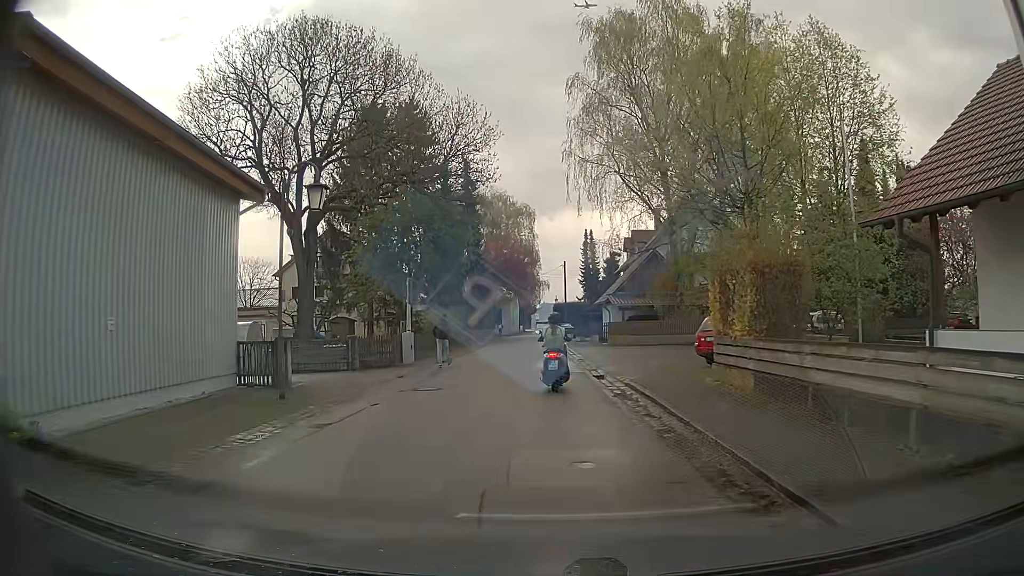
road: residential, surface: asphalt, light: Day
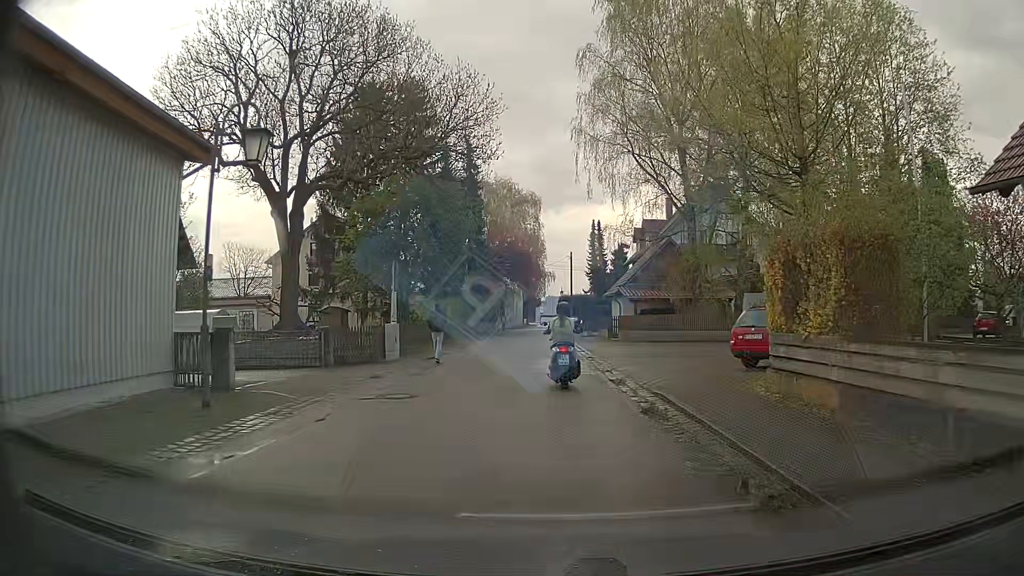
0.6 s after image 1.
(0.0, +3.4) m; +2°
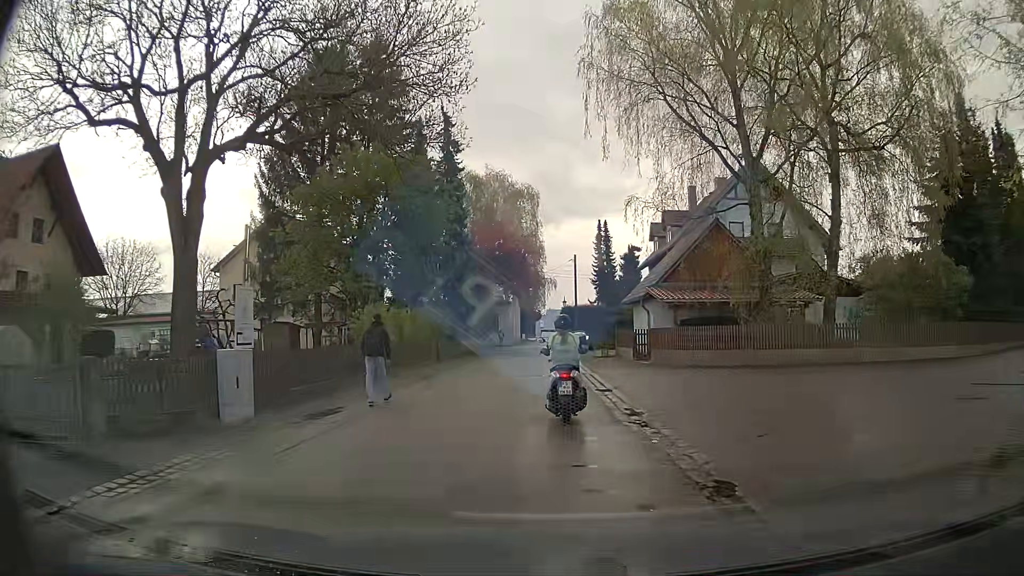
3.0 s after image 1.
(-0.1, +11.4) m; 0°
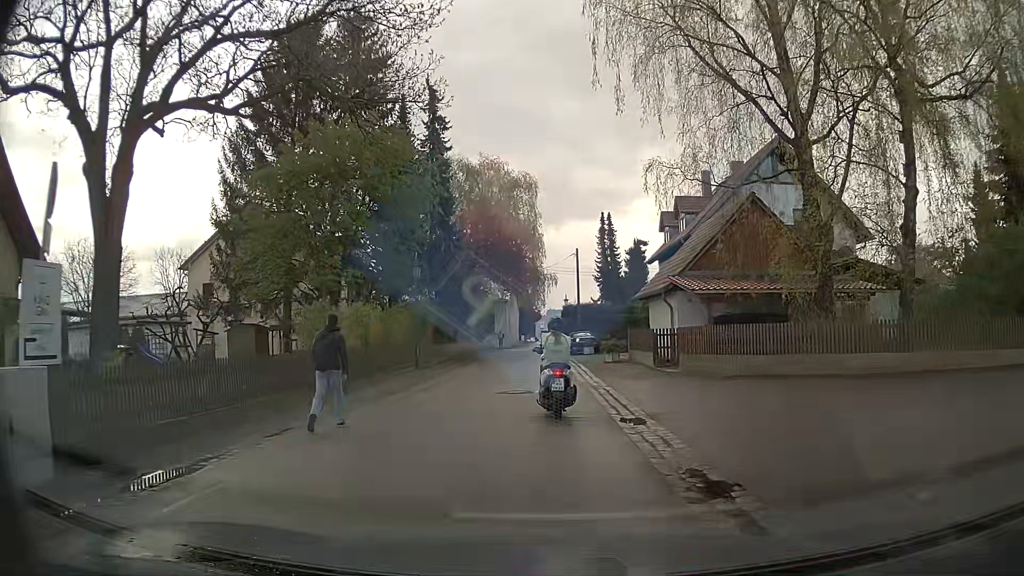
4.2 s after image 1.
(0.0, +5.5) m; -1°
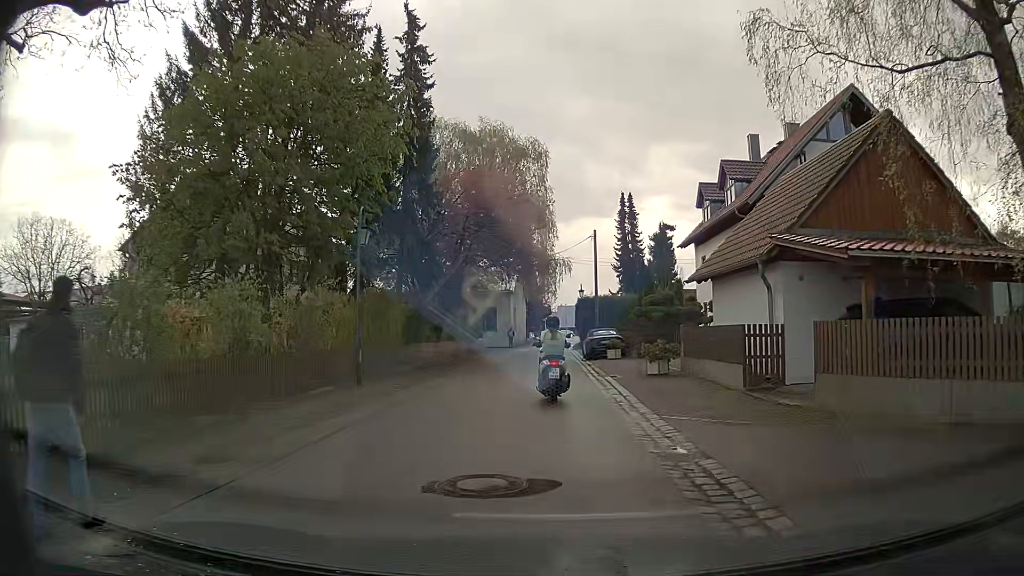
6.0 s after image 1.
(+0.1, +9.8) m; -1°
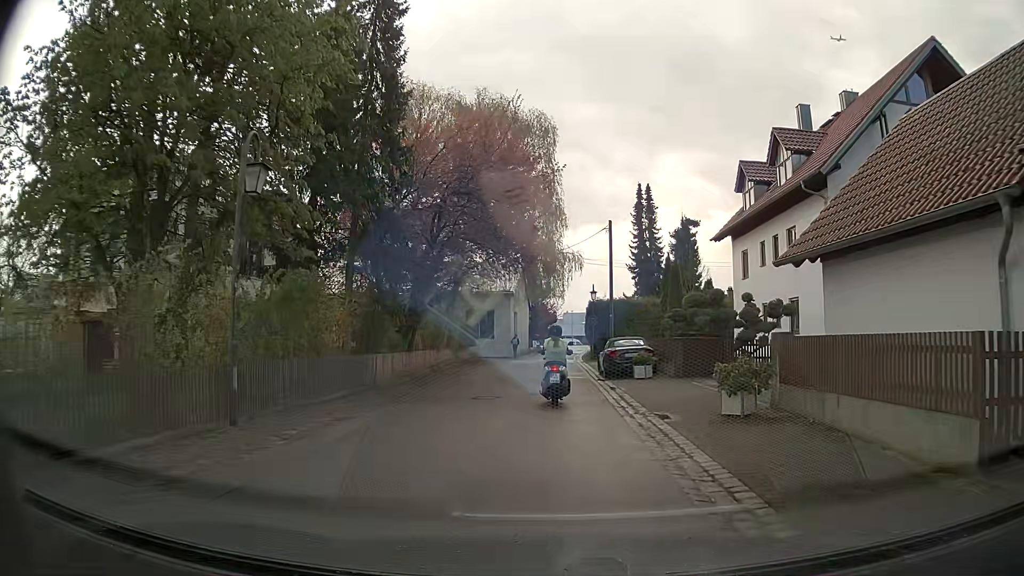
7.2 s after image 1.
(0.0, +7.9) m; 0°
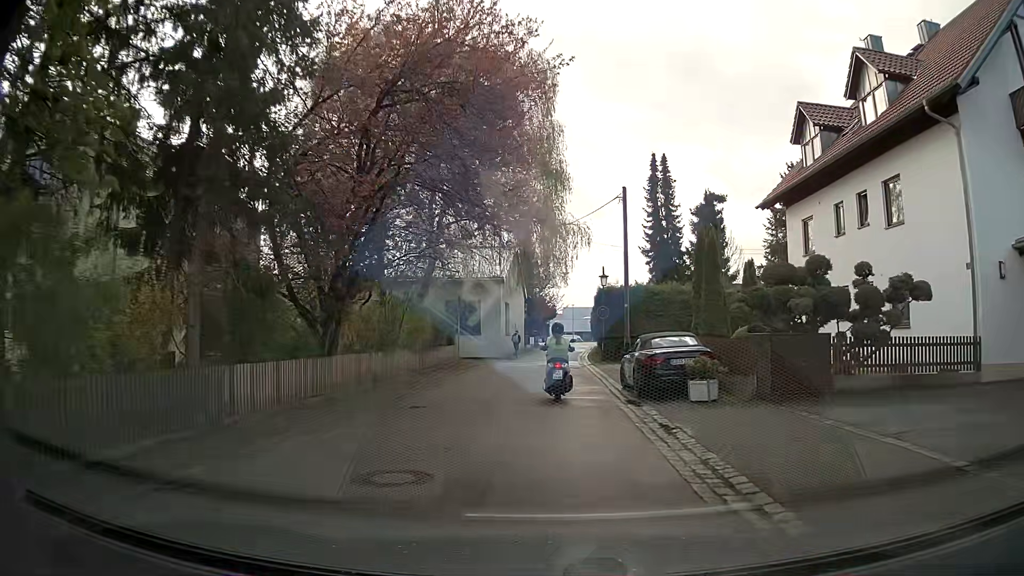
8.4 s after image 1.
(0.0, +9.0) m; +1°
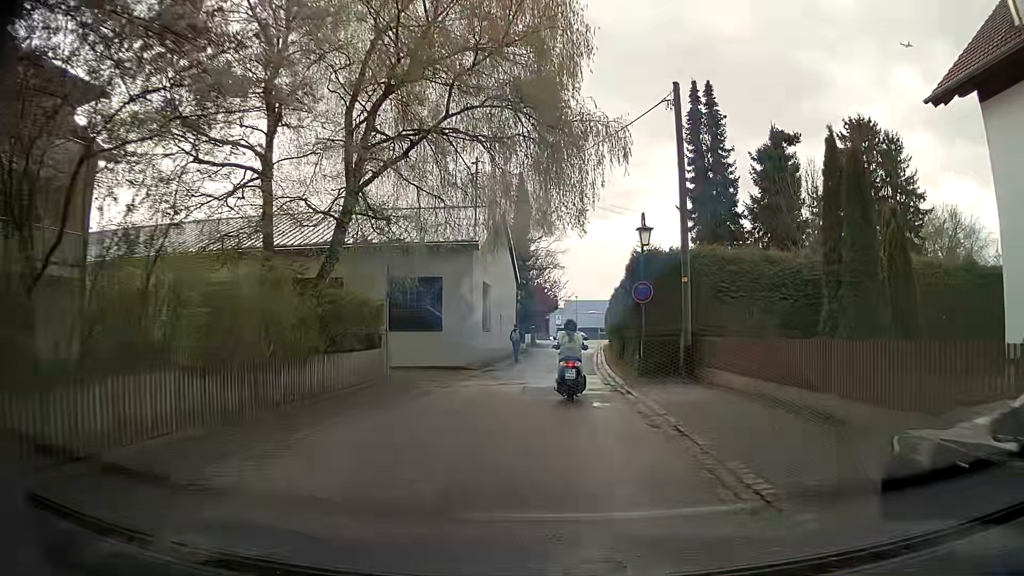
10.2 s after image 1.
(-0.2, +14.4) m; -1°
